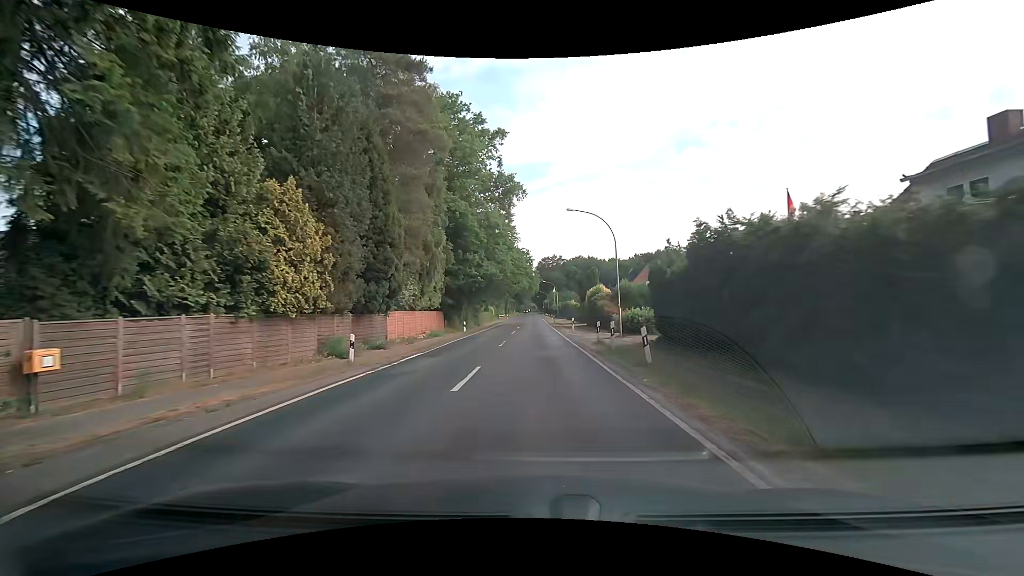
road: secondary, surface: asphalt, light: Day
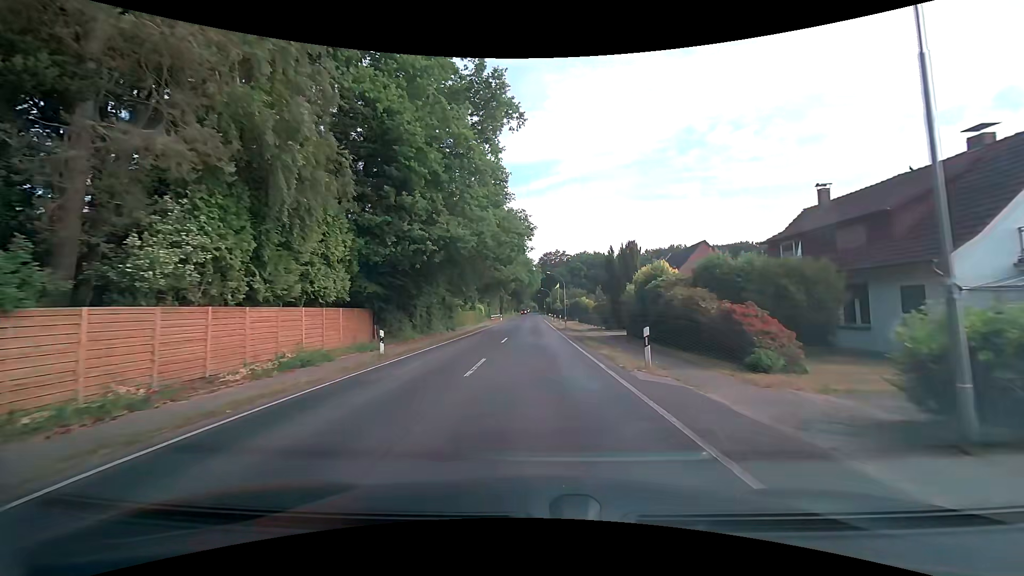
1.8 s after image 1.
(-0.1, +22.2) m; 0°
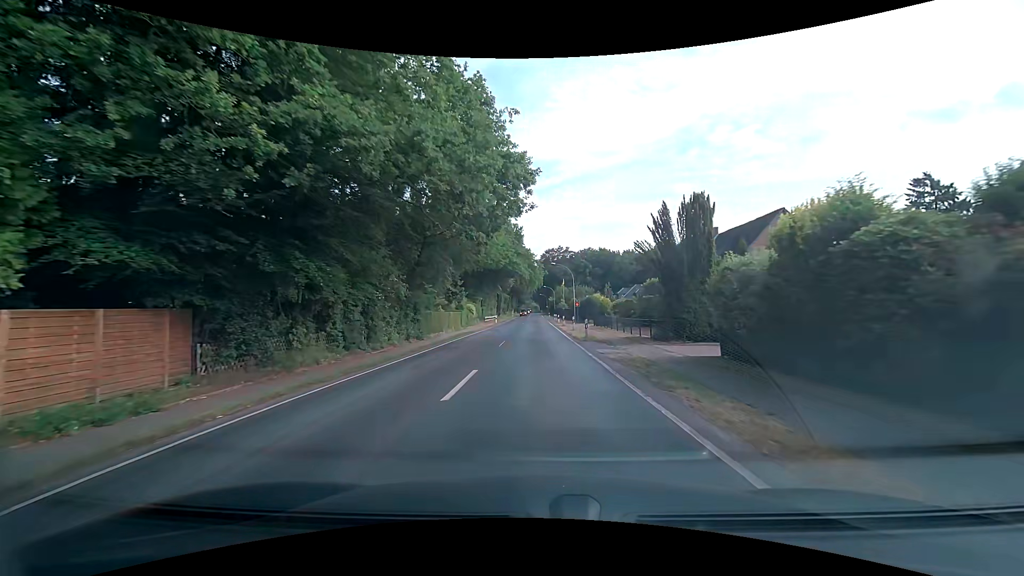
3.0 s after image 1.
(0.0, +14.8) m; 0°
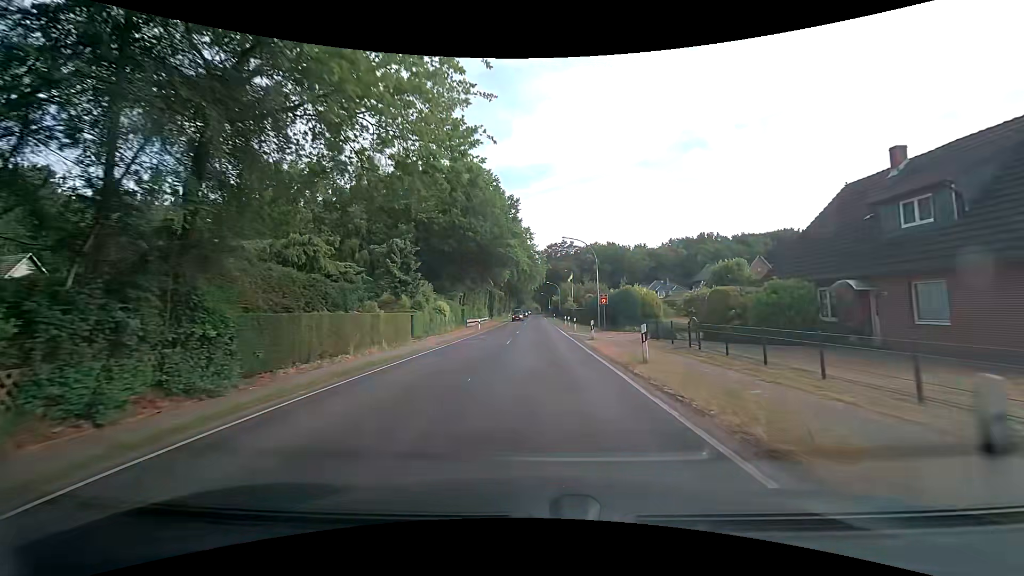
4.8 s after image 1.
(-0.2, +22.3) m; 0°
(0, +10) (0, +20) (0, +30) (0, +40) (0, +50) (0, +60) (-1, +70) (-1, +80) (-1, +90) (-1, +100) m
